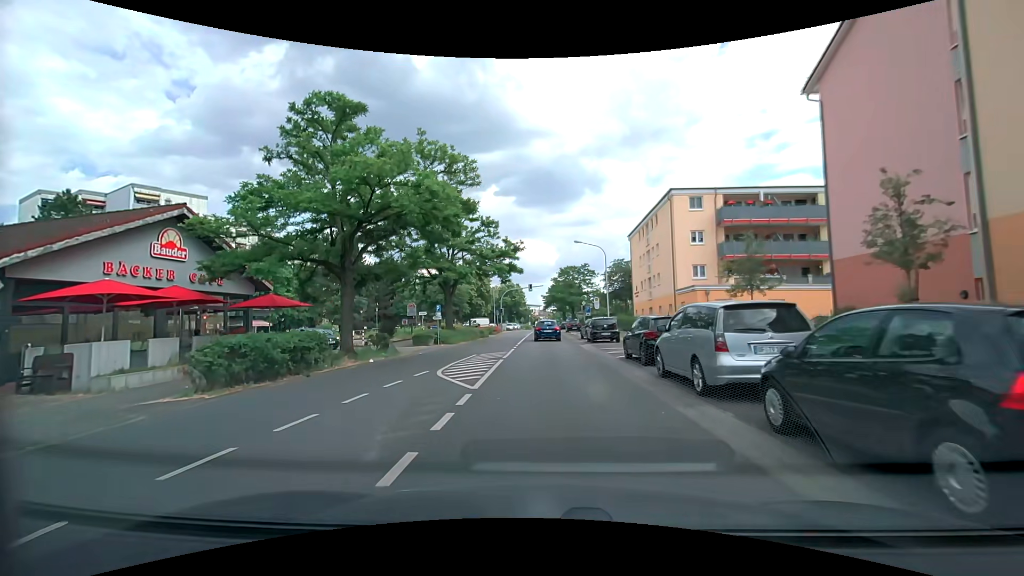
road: tertiary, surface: asphalt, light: Day
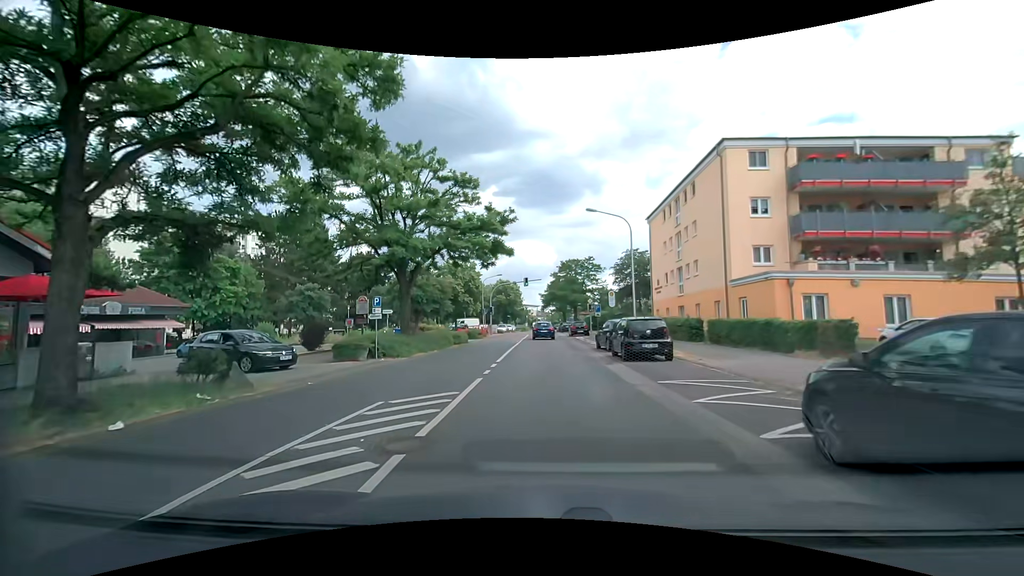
(+0.2, +12.1) m; +1°
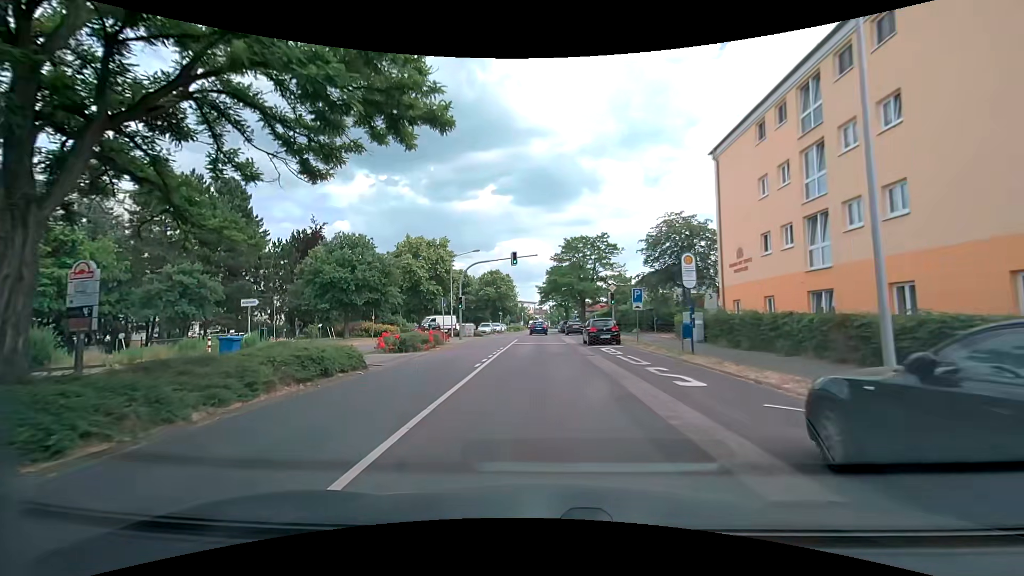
(0.0, +20.5) m; 0°
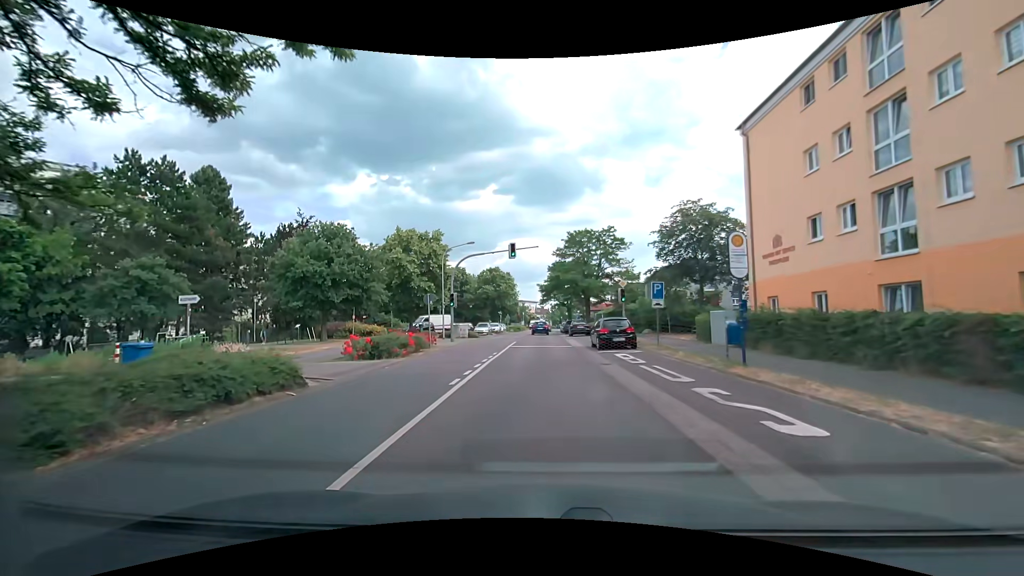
(0.0, +4.2) m; 0°
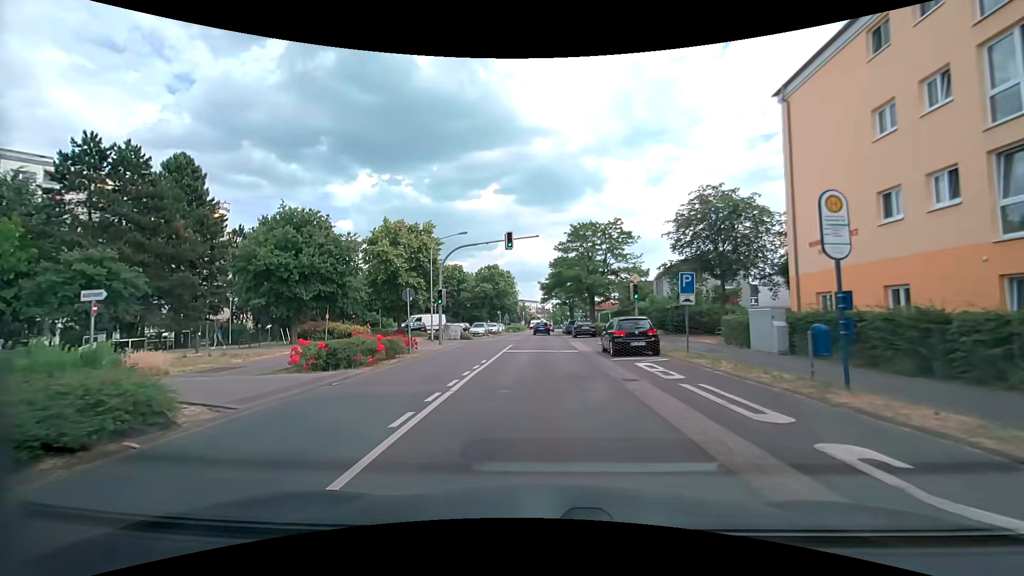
(-0.1, +4.3) m; -1°
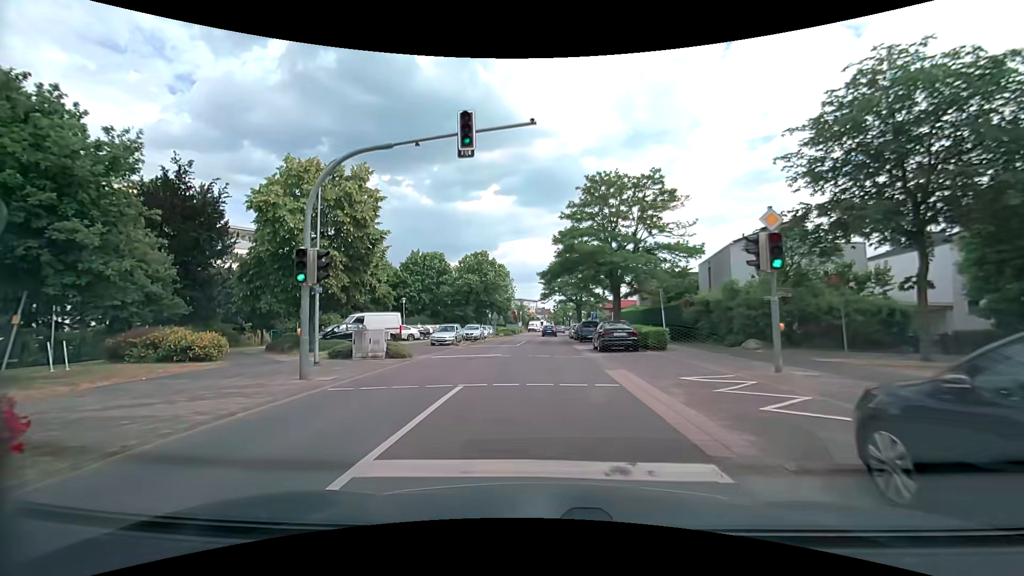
(+0.1, +17.6) m; 0°
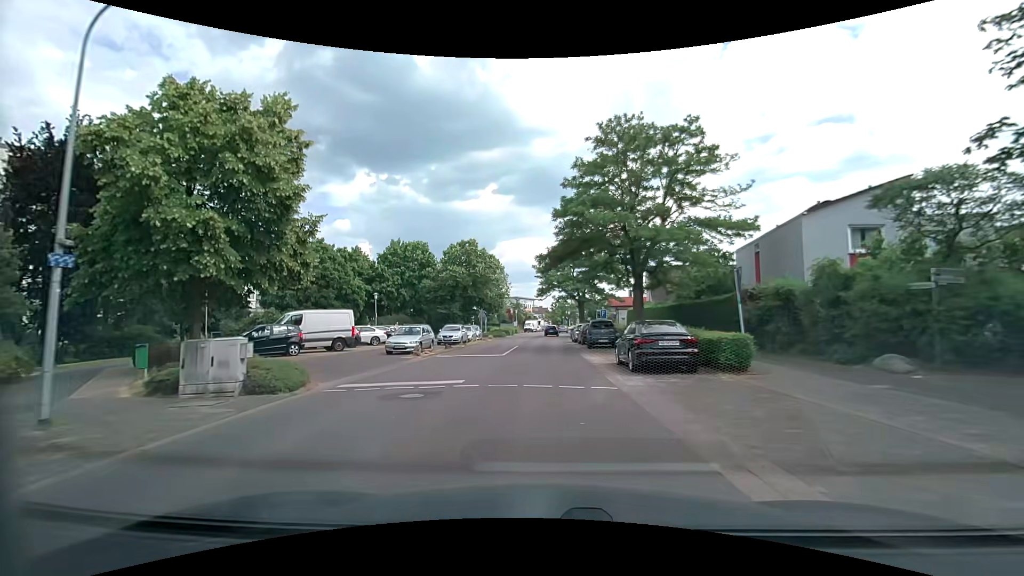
(+0.1, +9.0) m; +1°
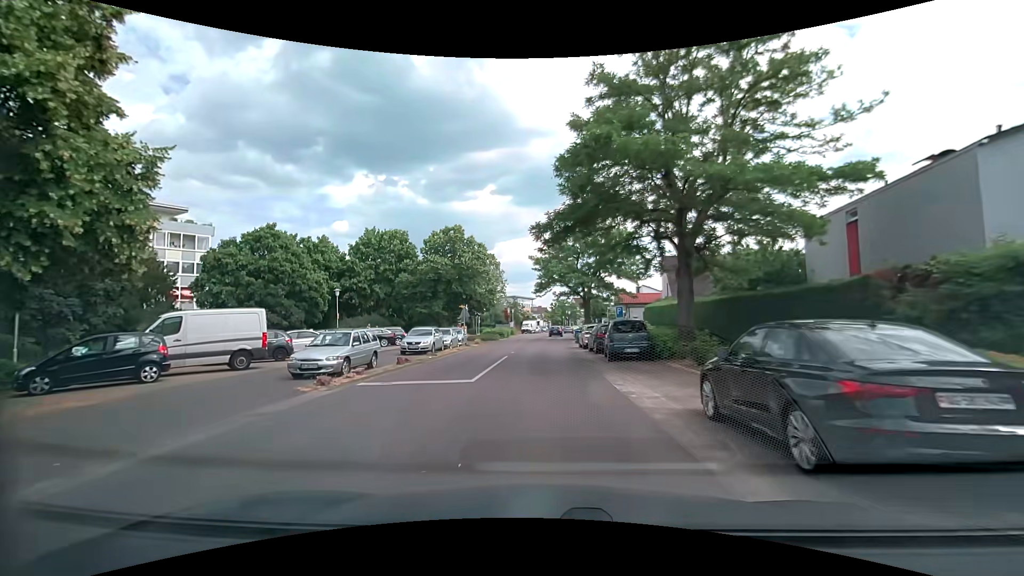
(0.0, +9.2) m; 0°
(0, +10) (0, +20) (0, +30) (0, +40) (+1, +50) (+1, +60) (+2, +70) (+3, +80) (+4, +90) (+5, +100) m
